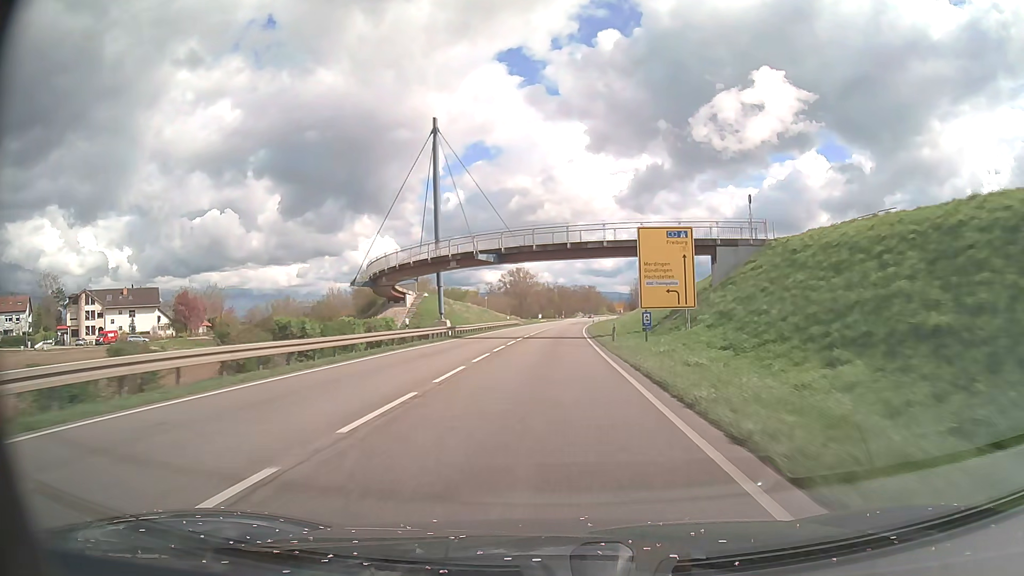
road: primary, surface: asphalt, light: Day
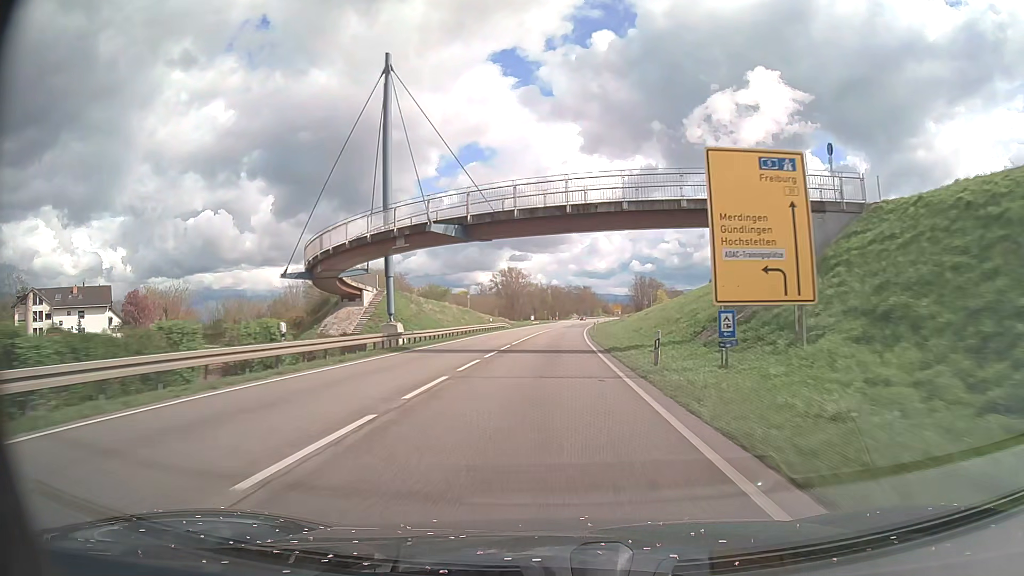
(+0.1, +14.7) m; 0°
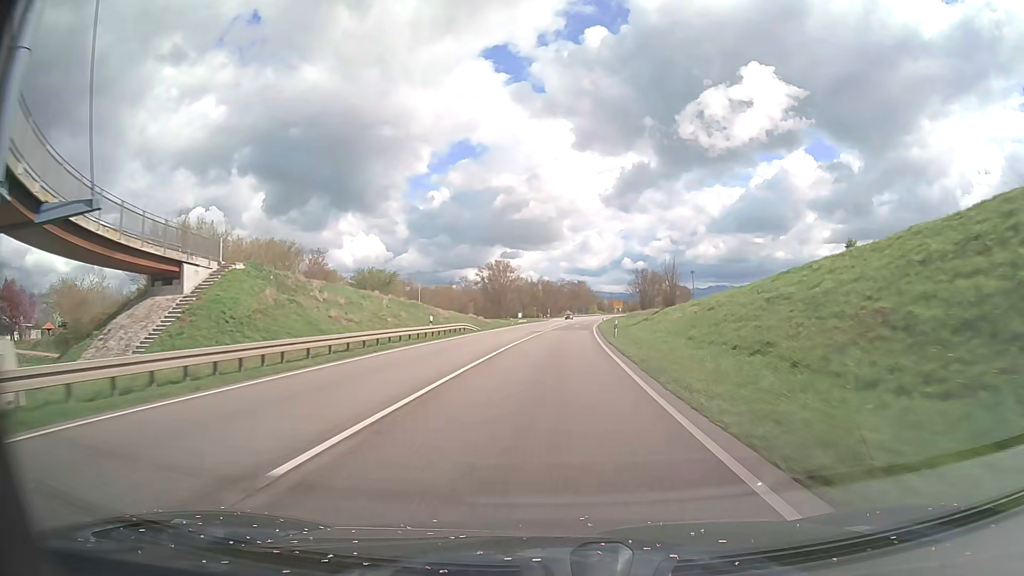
(+0.2, +29.5) m; +1°
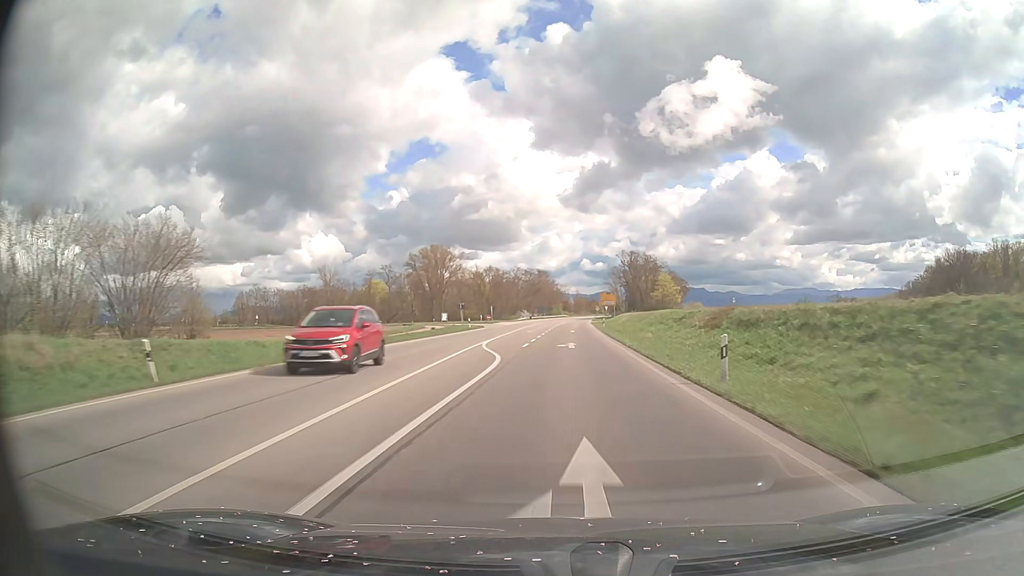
(+2.0, +74.4) m; +3°
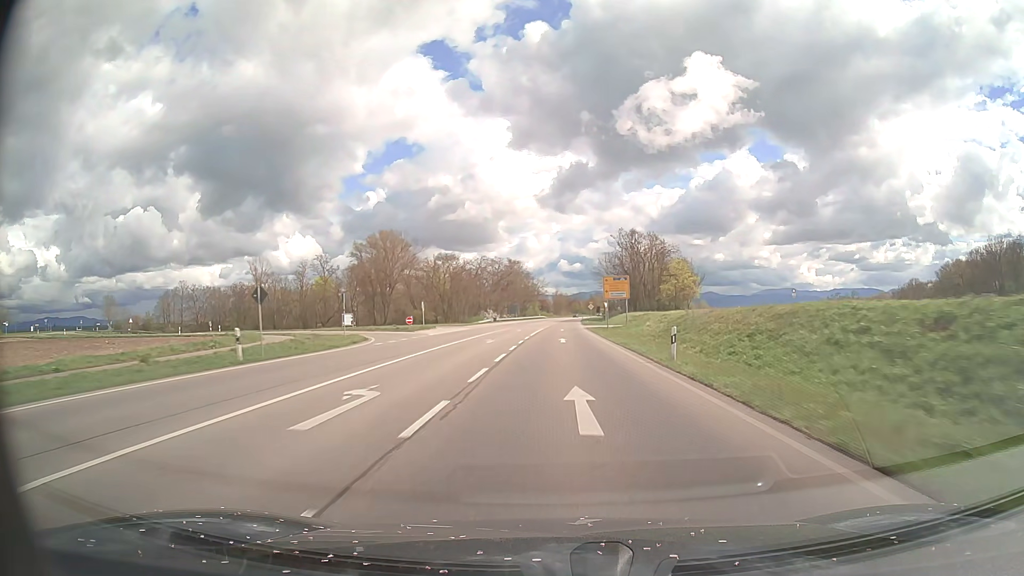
(+0.7, +44.9) m; +2°
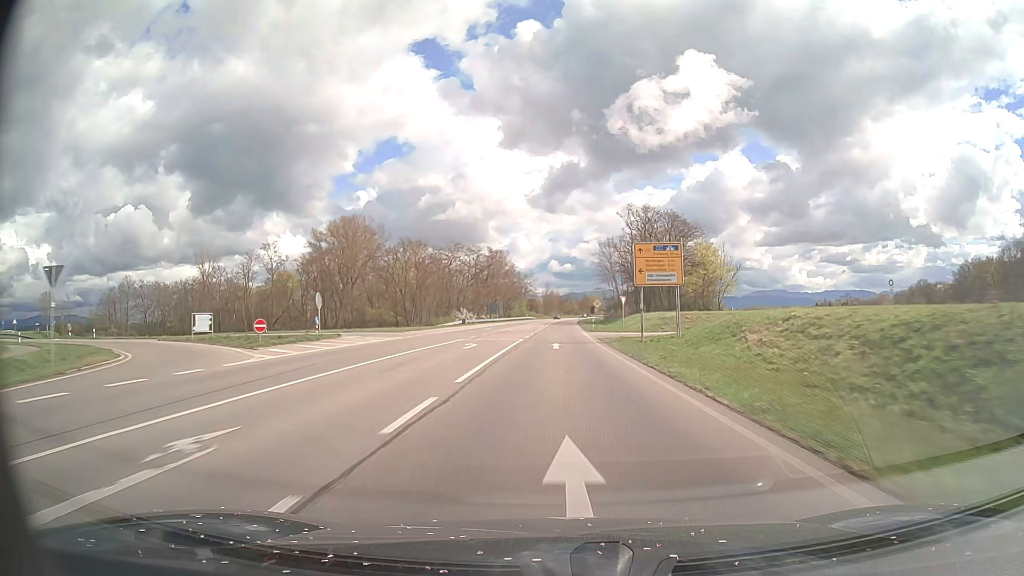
(+0.2, +30.0) m; +1°
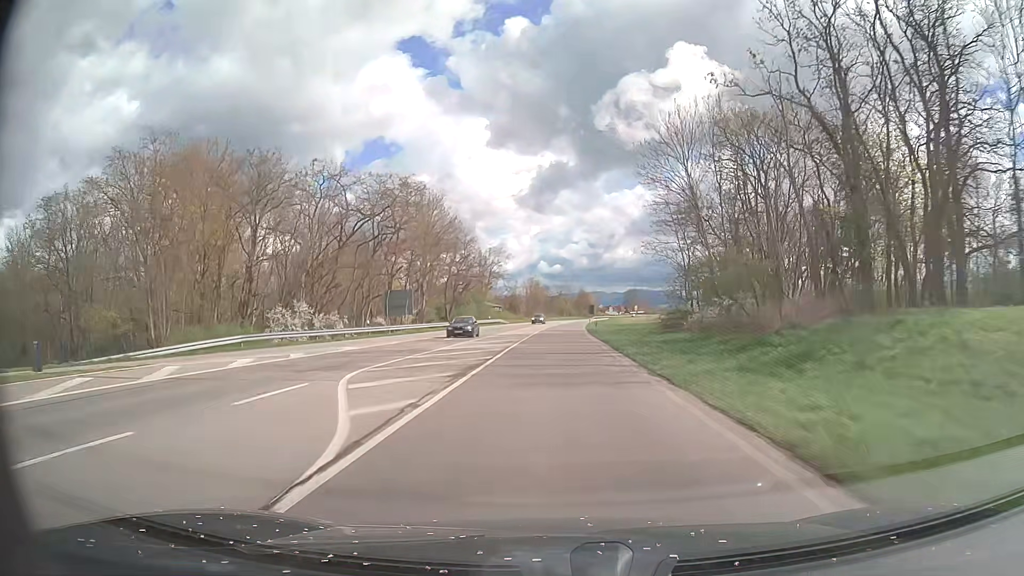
(+0.9, +74.9) m; +1°
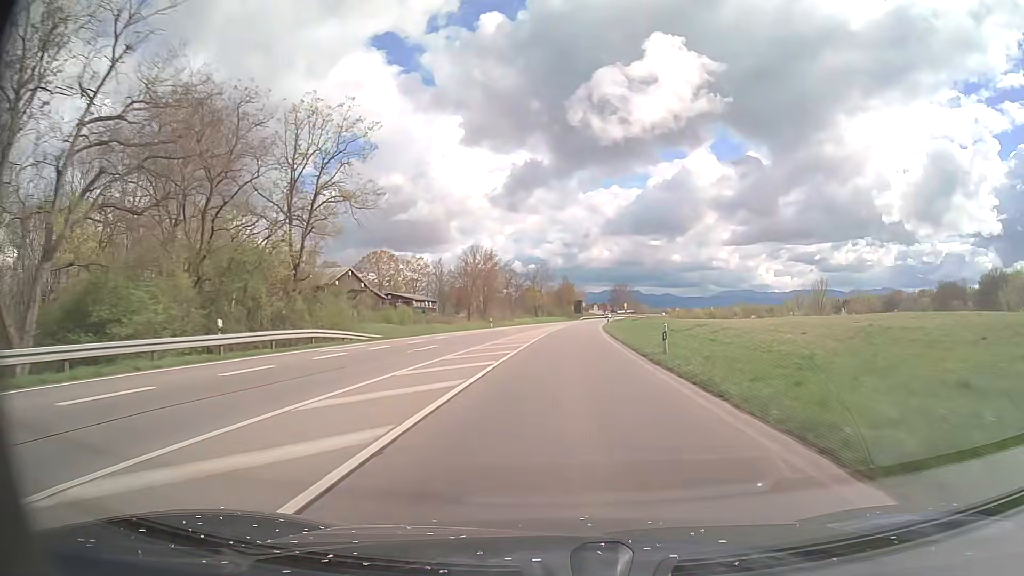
(+1.0, +74.9) m; +2°
(0, +10) (0, +20) (+1, +30) (+1, +40) (+2, +50) (+2, +60) (+3, +70) (+4, +80) (+5, +90) (+6, +100) m
